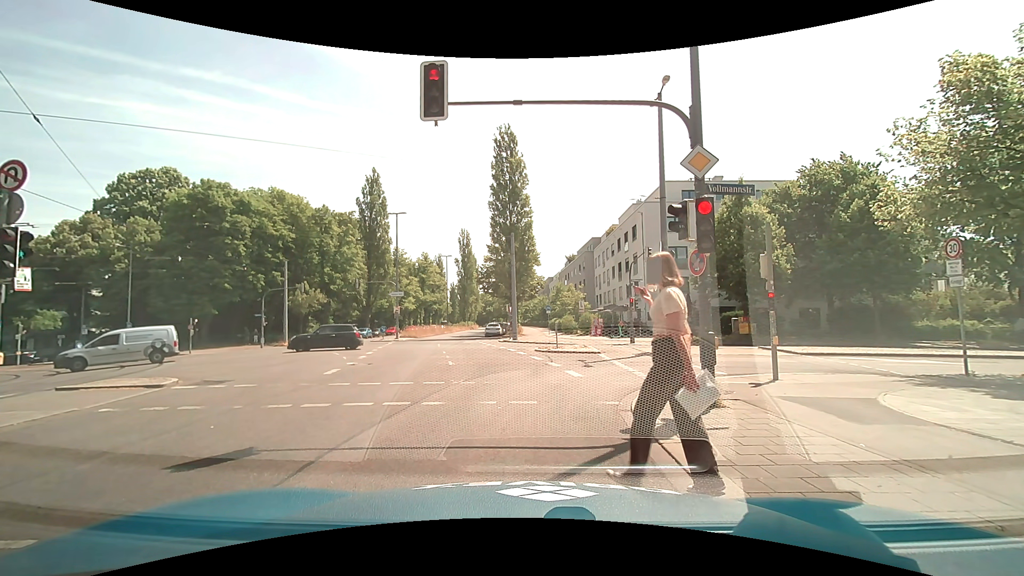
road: secondary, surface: asphalt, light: Day
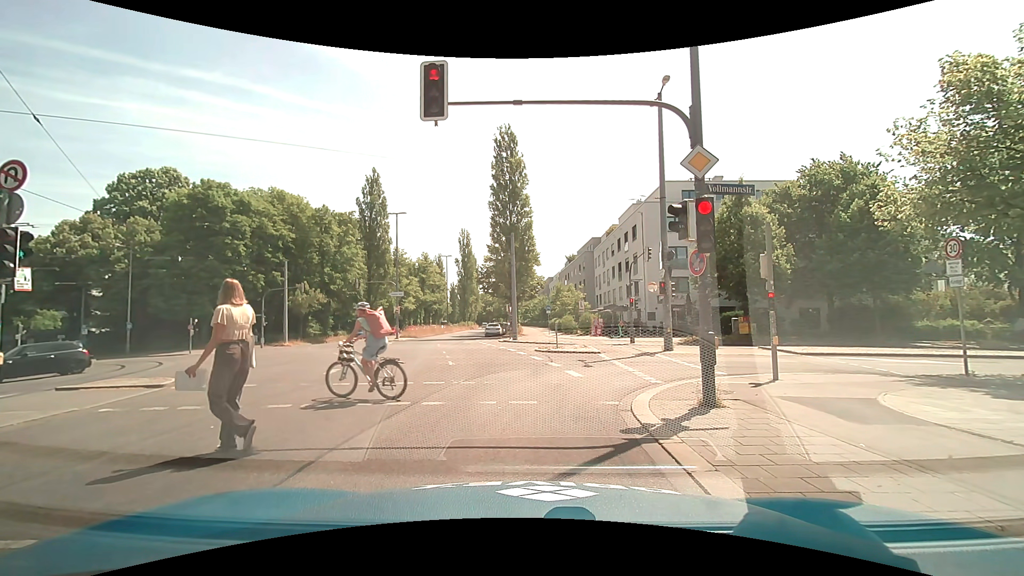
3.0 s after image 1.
(0.0, 0.0) m; 0°
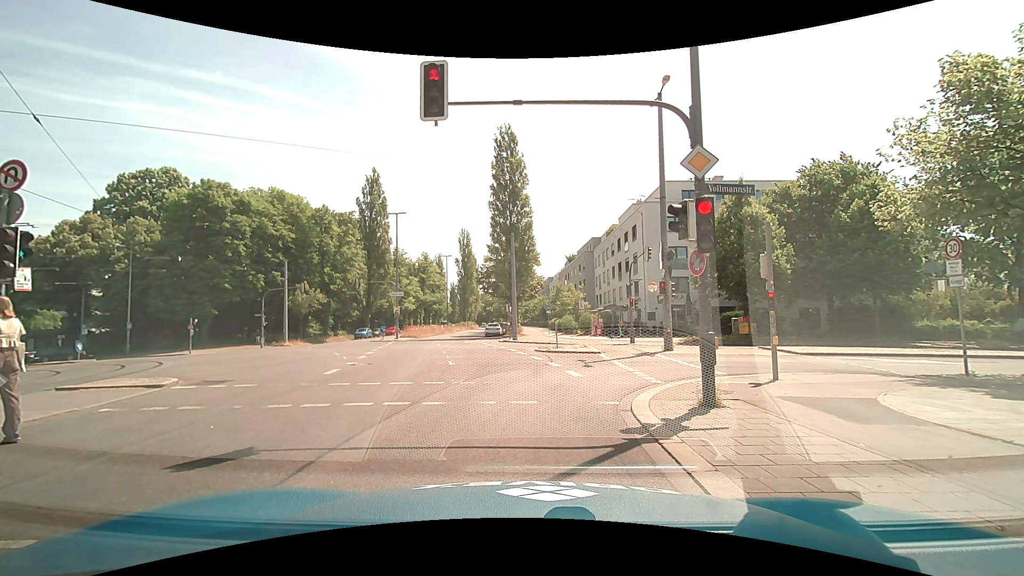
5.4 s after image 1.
(0.0, 0.0) m; 0°
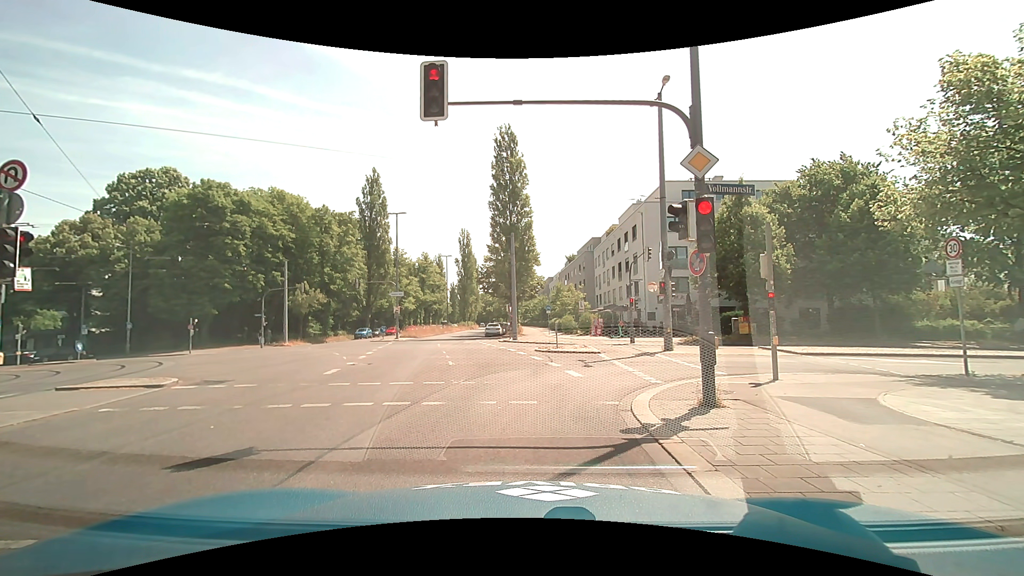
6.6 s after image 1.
(0.0, 0.0) m; 0°
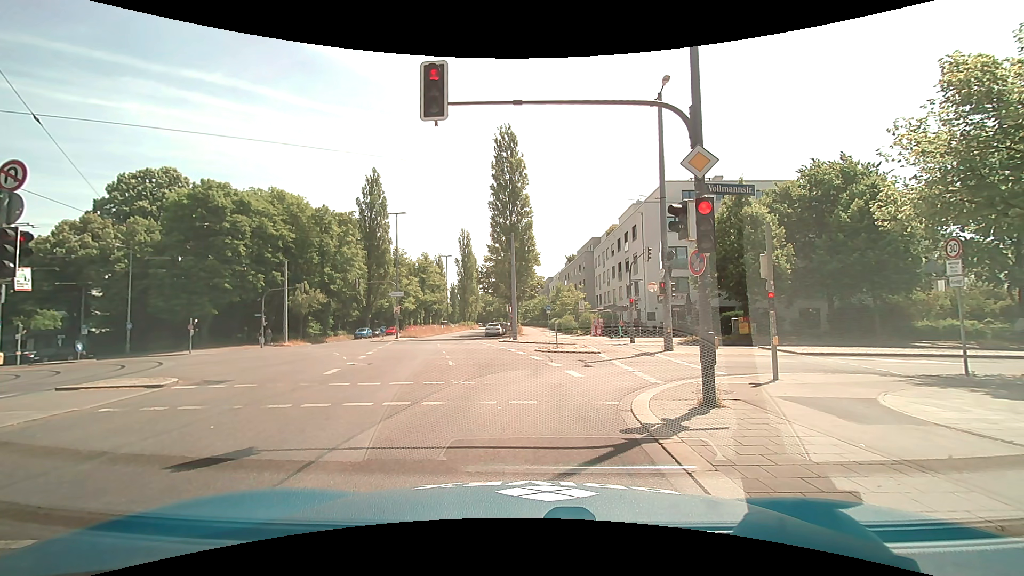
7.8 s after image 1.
(0.0, 0.0) m; 0°
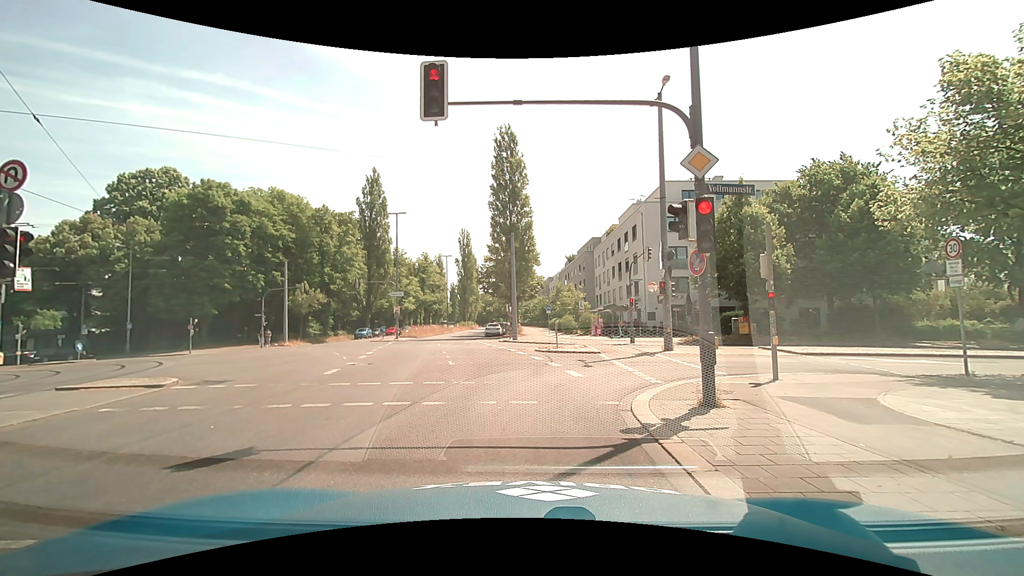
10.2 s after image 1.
(0.0, 0.0) m; 0°
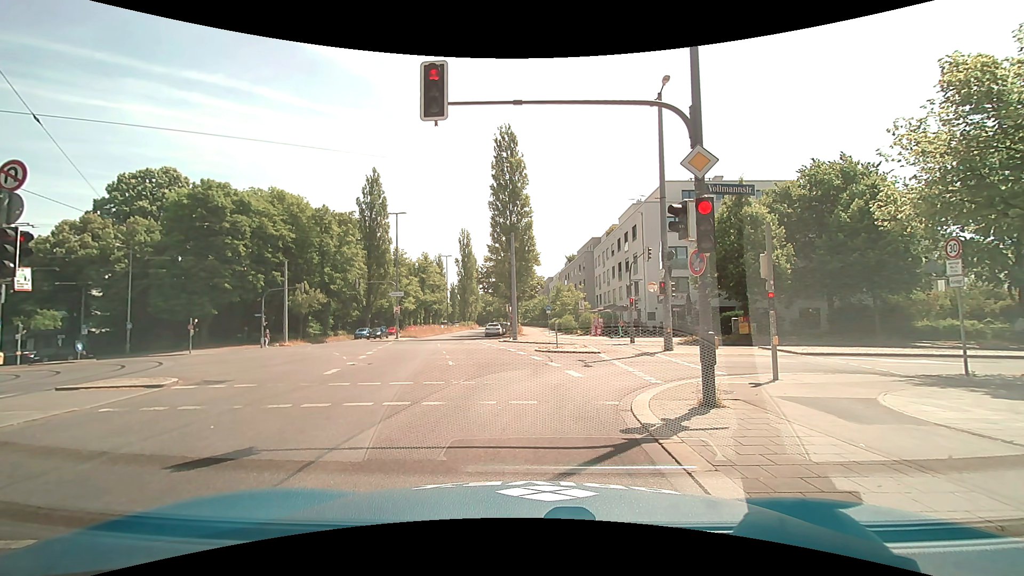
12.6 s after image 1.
(0.0, 0.0) m; 0°
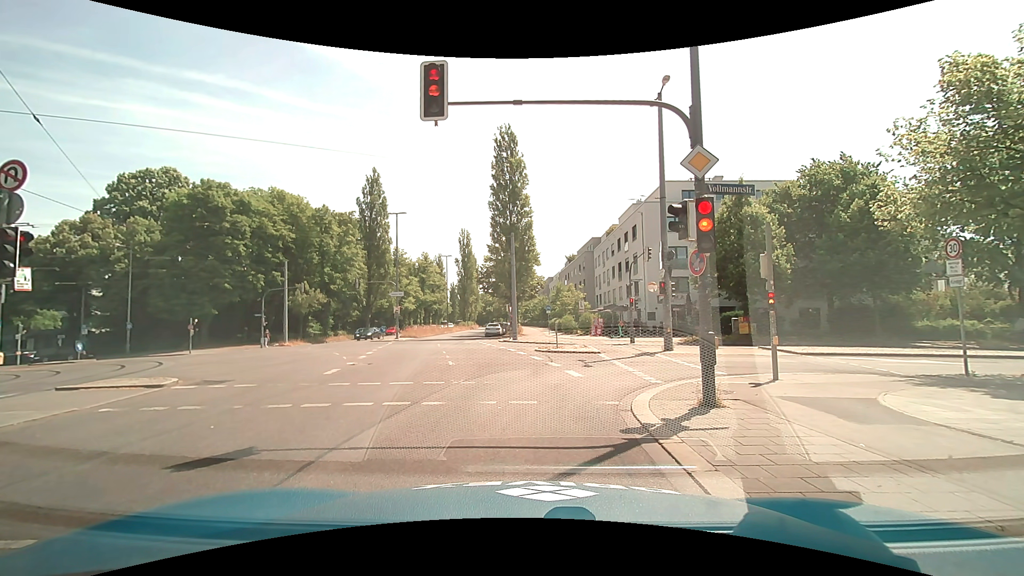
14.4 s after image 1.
(0.0, 0.0) m; 0°
(0, +10) (-1, +20) (-2, +30) (-4, +40) (-5, +50) (-5, +60) (-5, +70) (-5, +80) (-5, +90) (-5, +100) m
